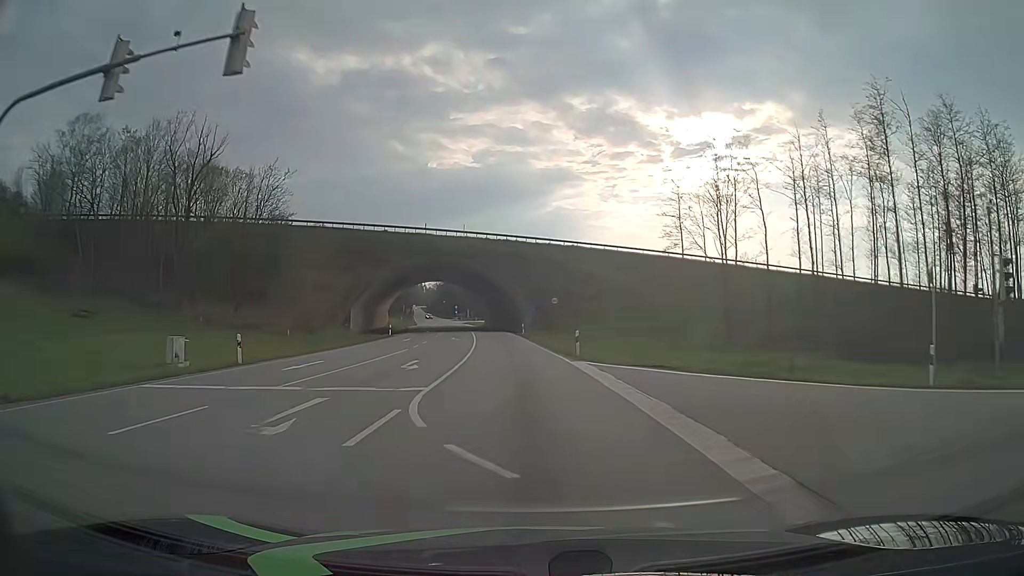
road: primary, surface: asphalt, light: Day
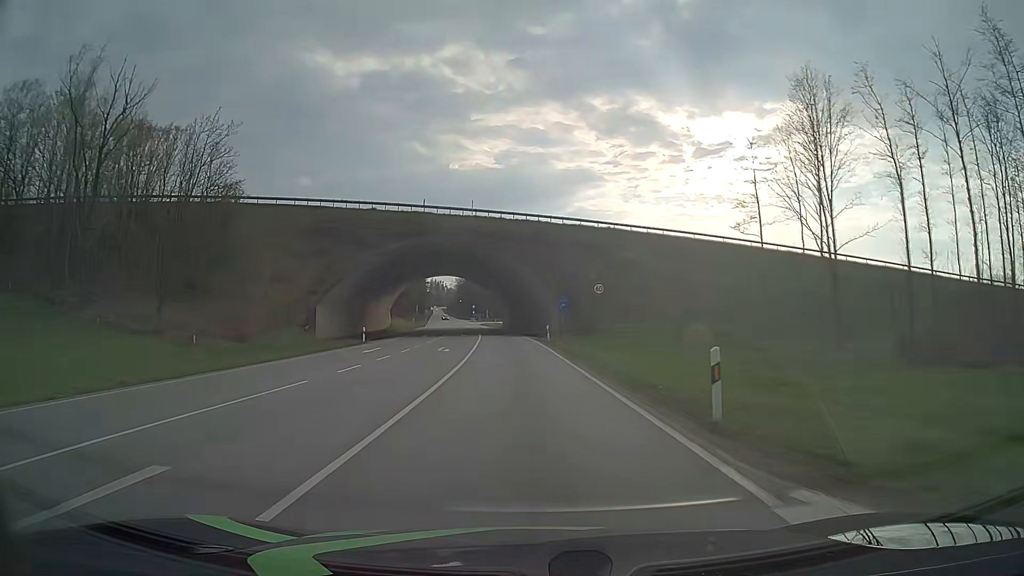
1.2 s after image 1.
(-0.3, +18.2) m; -2°
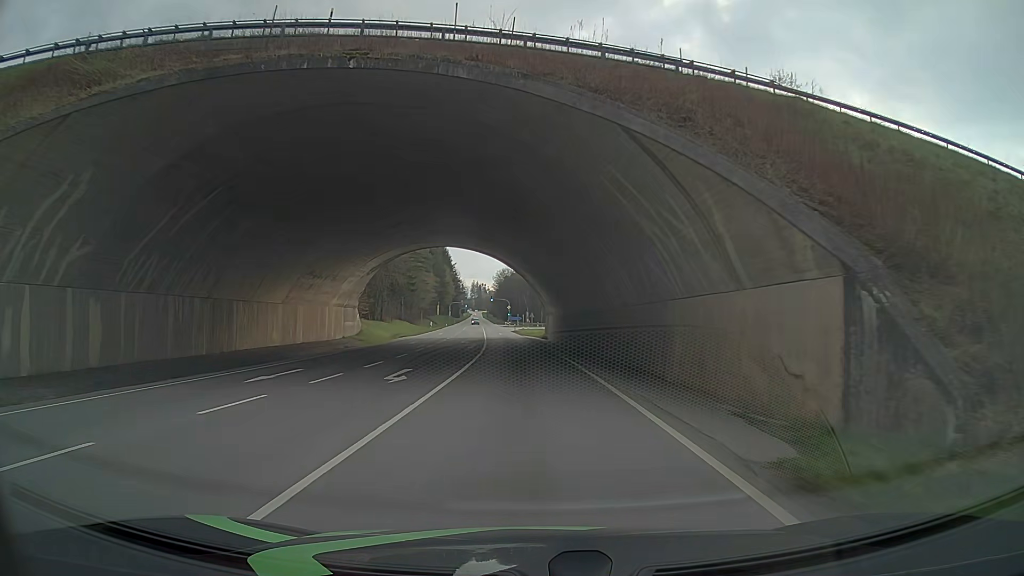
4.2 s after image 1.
(-1.5, +45.5) m; -4°
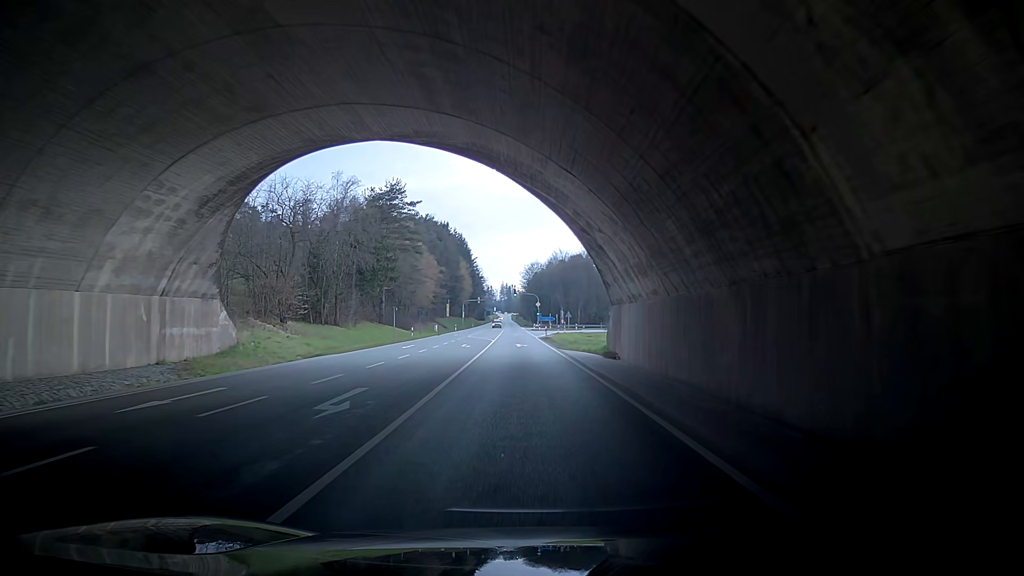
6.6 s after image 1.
(-1.8, +36.4) m; -3°
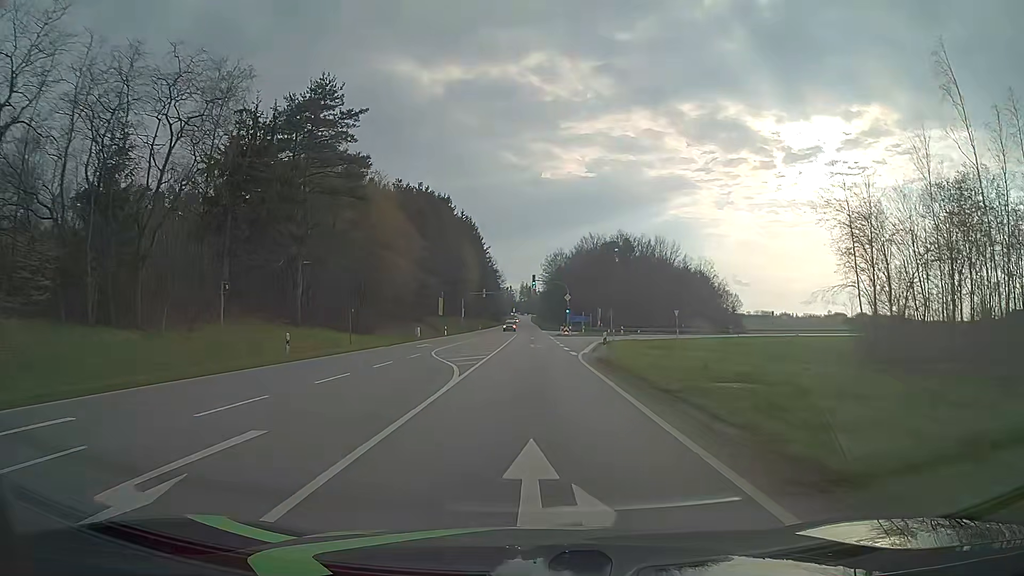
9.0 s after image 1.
(-0.1, +36.4) m; -1°
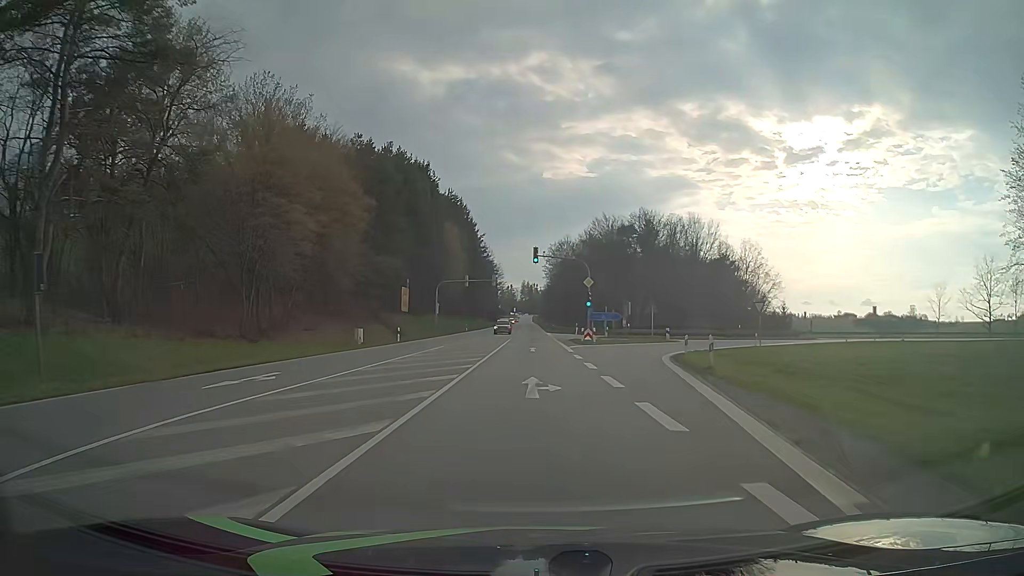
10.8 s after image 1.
(0.0, +27.3) m; 0°
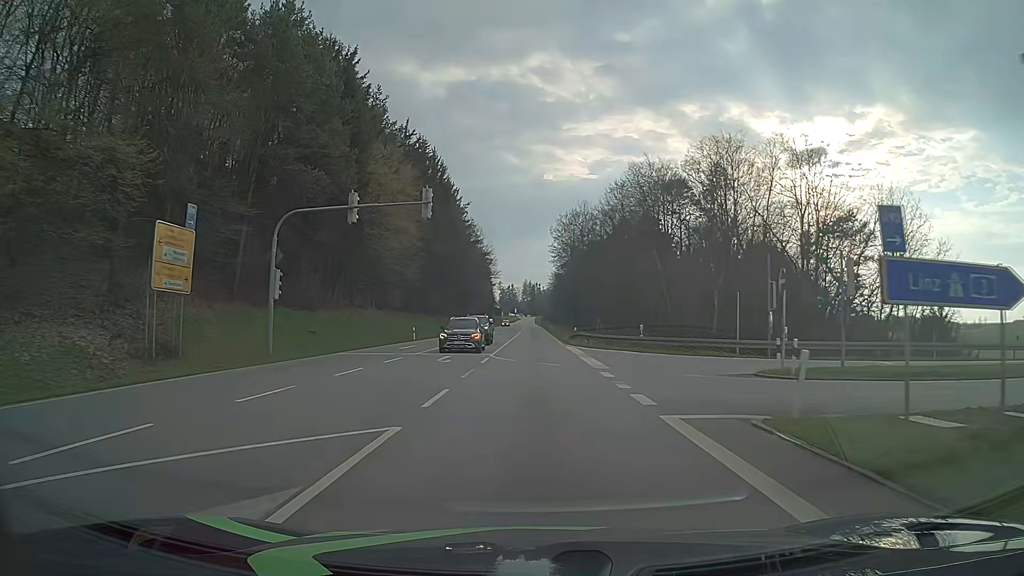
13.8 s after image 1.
(0.0, +45.6) m; 0°
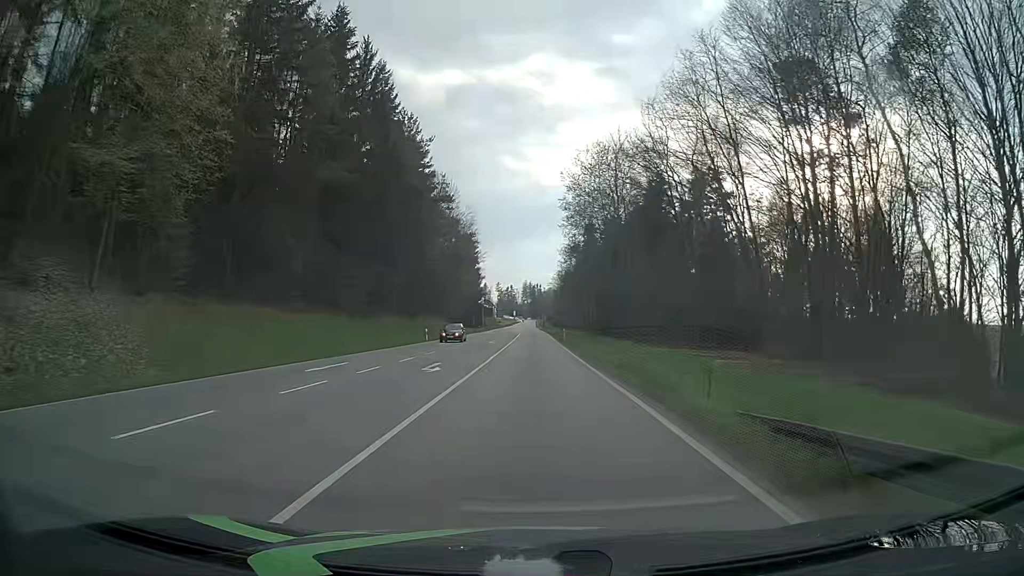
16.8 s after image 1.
(0.0, +45.6) m; 0°
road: secondary
(0, +10) (0, +20) (0, +30) (0, +40) (0, +50) (0, +60) (0, +70) (0, +80) (0, +90) (0, +100) m
